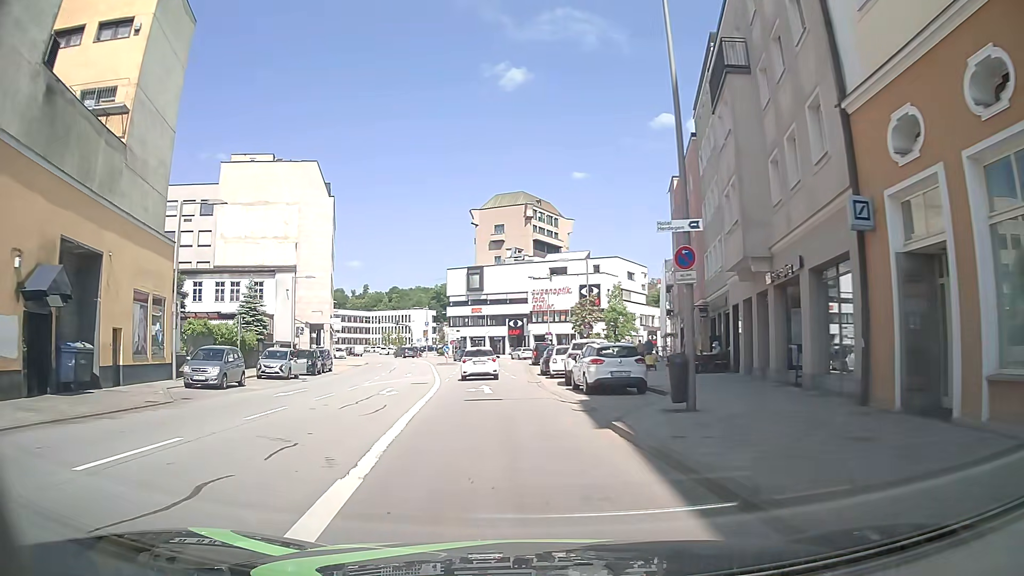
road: primary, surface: asphalt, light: Day
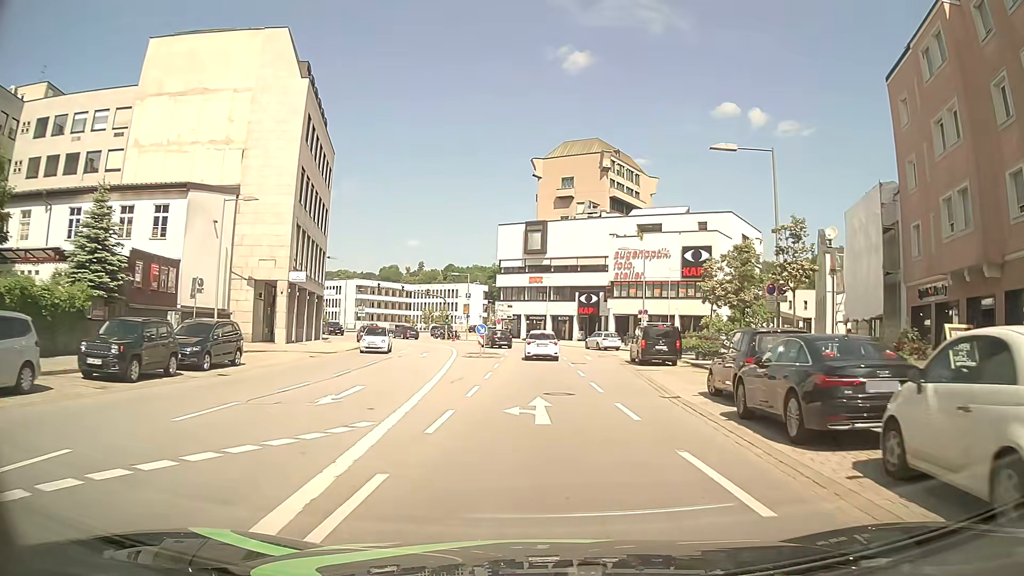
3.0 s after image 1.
(-2.0, +27.2) m; -5°
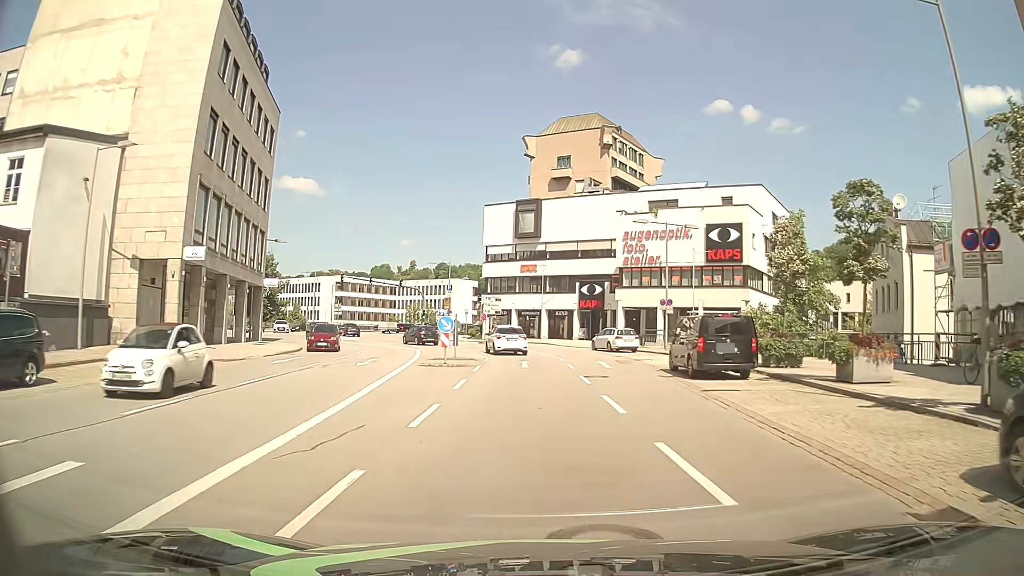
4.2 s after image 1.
(+0.1, +12.0) m; +1°
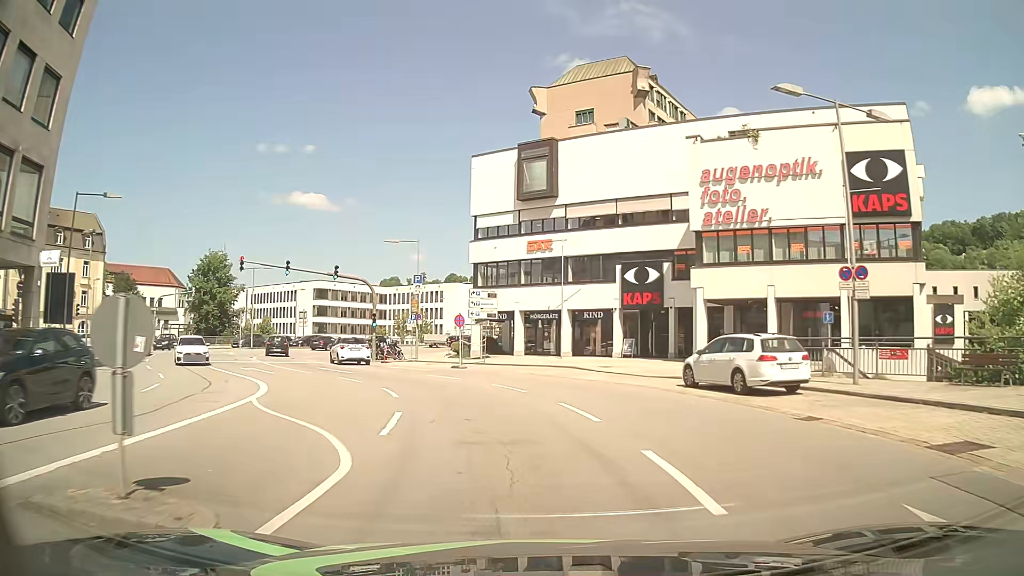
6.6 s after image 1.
(0.0, +24.3) m; -1°
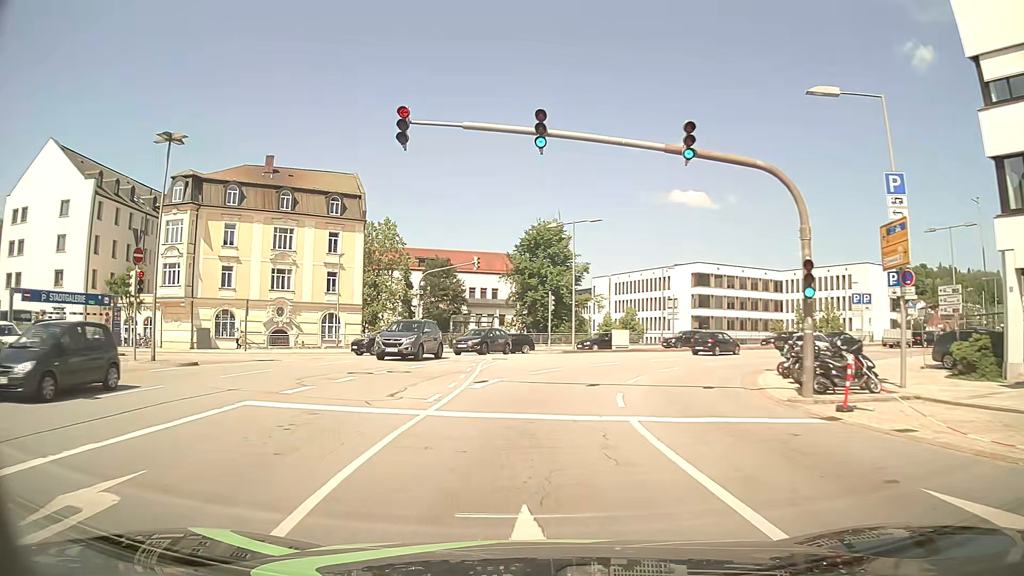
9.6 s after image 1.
(-6.3, +26.1) m; -33°
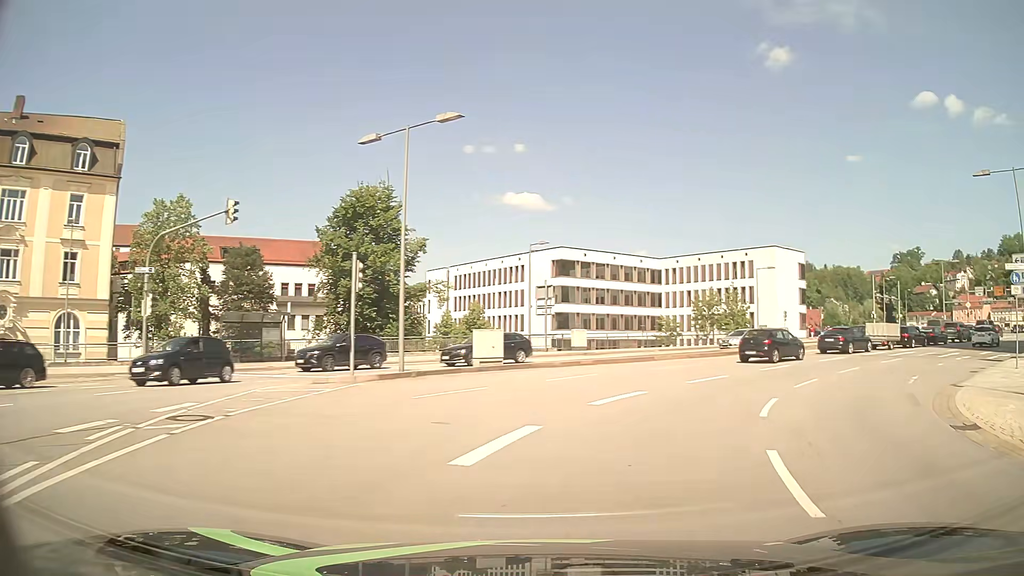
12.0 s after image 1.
(+0.7, +19.9) m; +14°
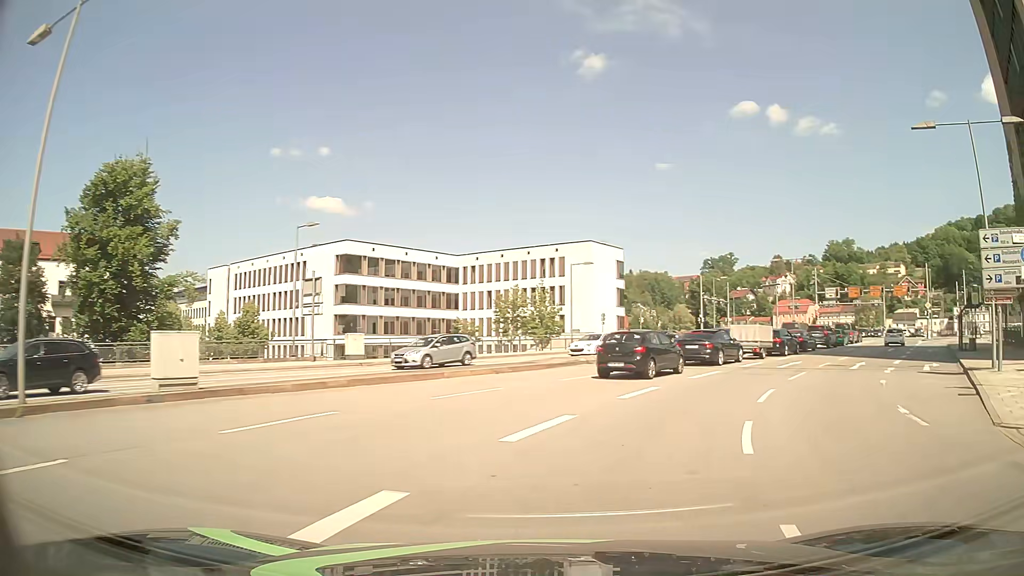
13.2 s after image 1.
(+1.4, +9.6) m; +17°
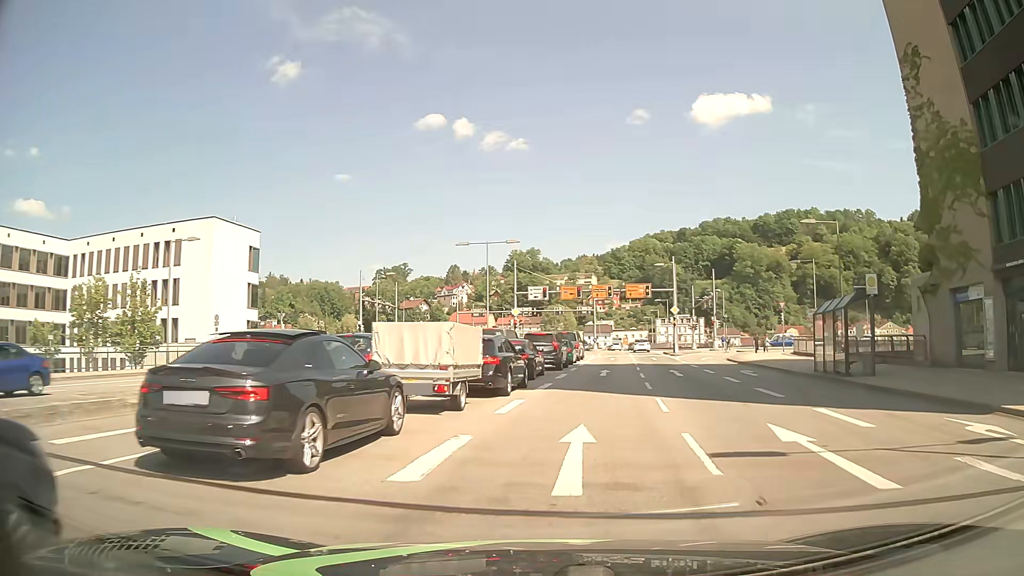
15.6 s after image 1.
(+5.3, +19.1) m; +28°
(+1, +10) (+2, +20) (+3, +30) (+4, +40) (+5, +50) (+7, +60) (+8, +70) (+9, +79) (+10, +89) (+12, +99) m
